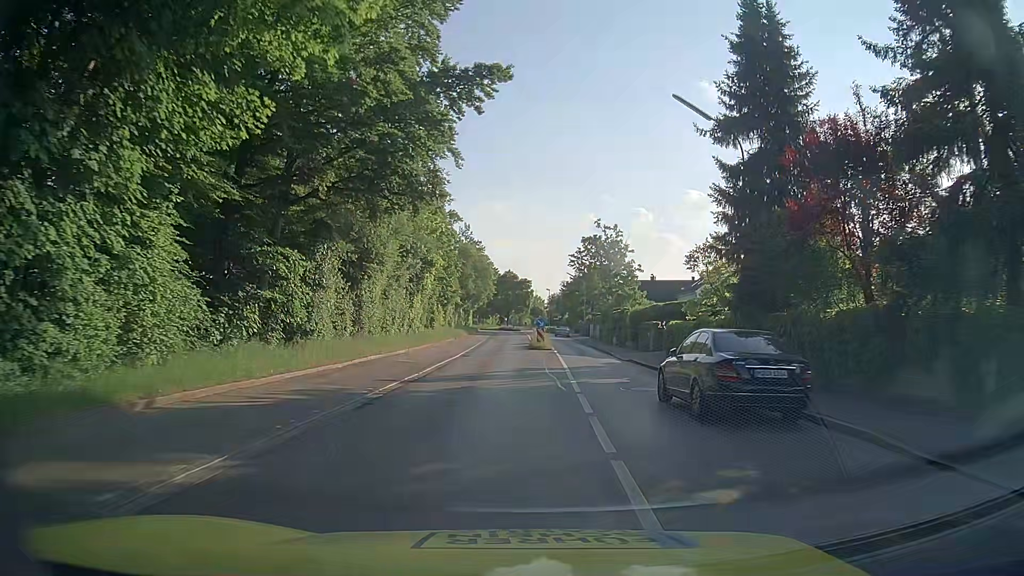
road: tertiary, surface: asphalt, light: Day
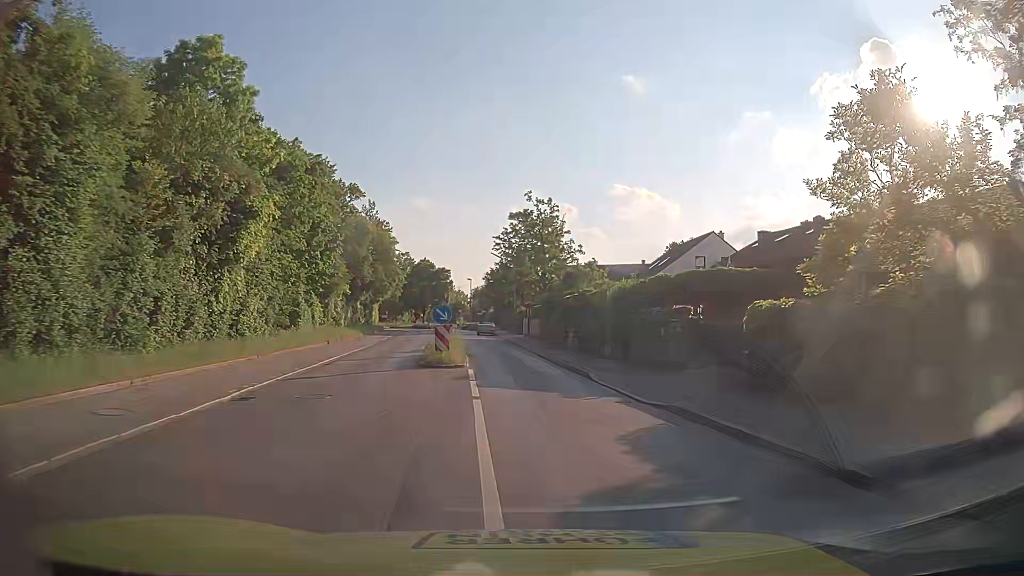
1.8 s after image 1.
(+0.7, +19.6) m; +6°
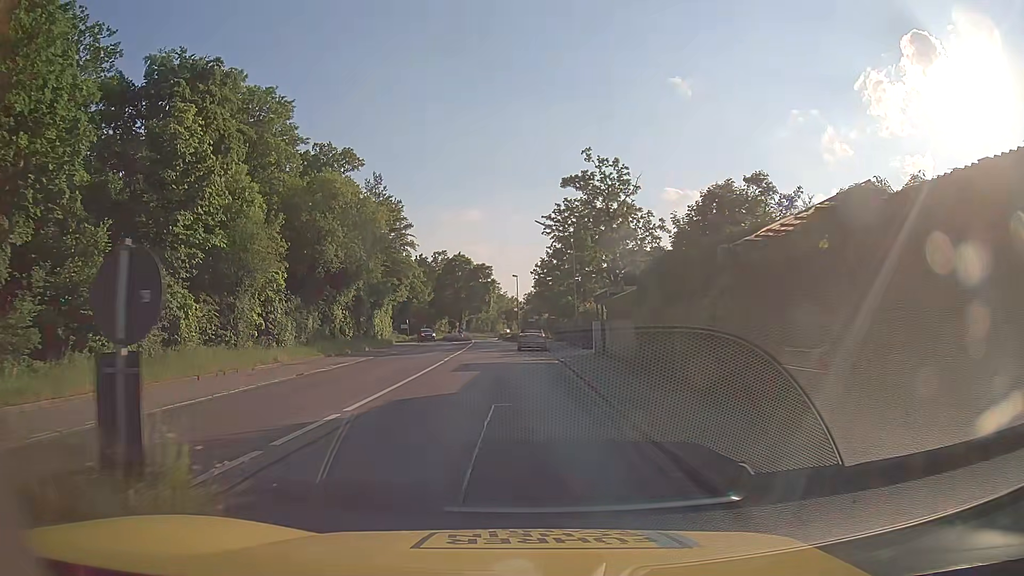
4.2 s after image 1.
(-0.5, +24.9) m; -5°
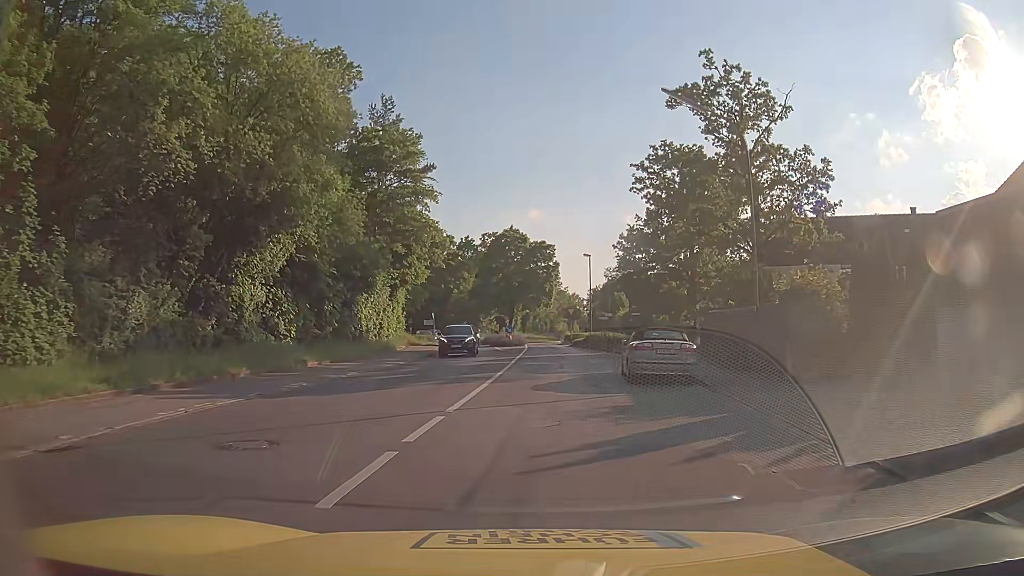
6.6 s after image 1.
(-1.4, +24.8) m; -5°
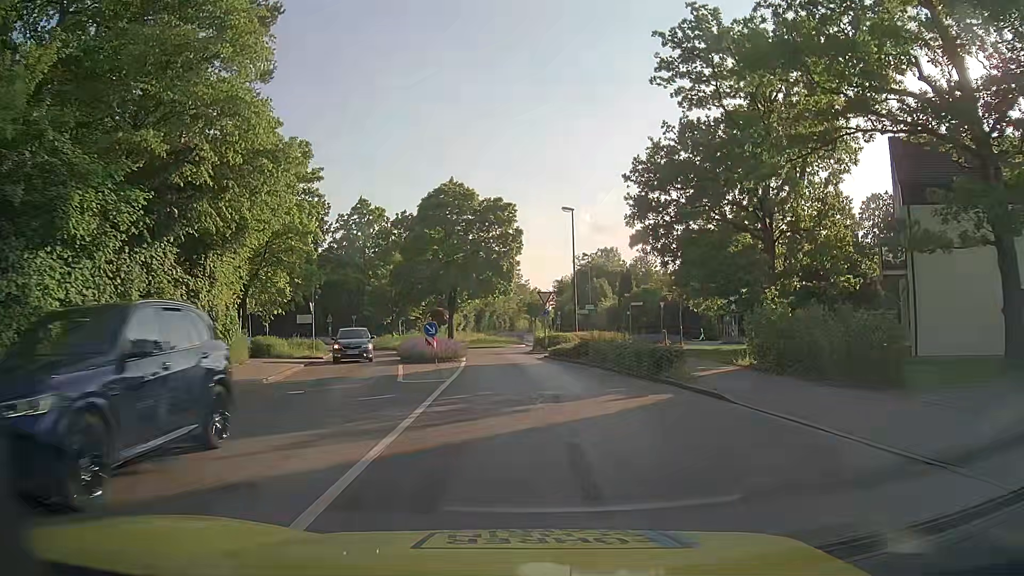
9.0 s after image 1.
(+0.7, +23.7) m; +4°
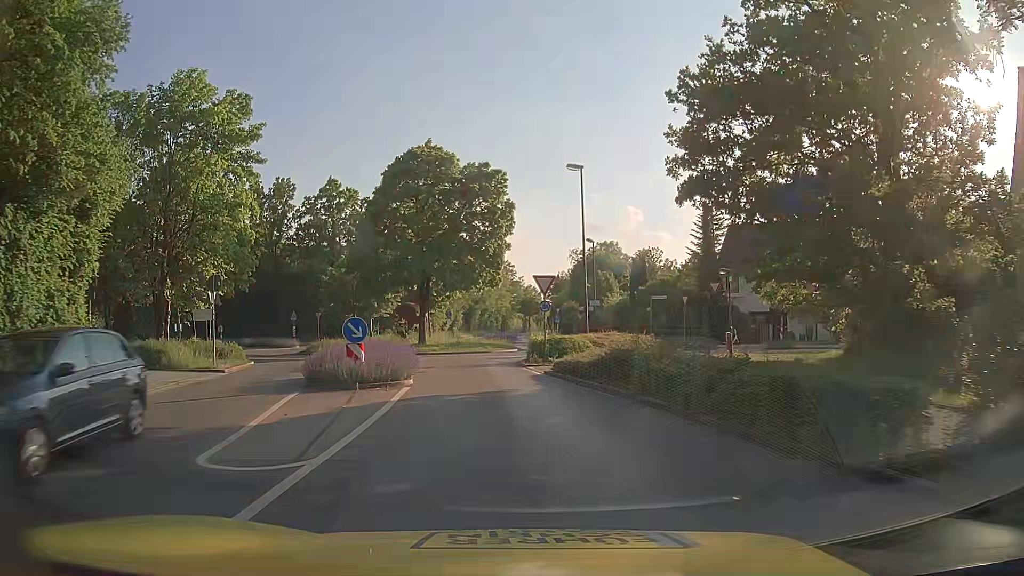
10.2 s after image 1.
(+0.1, +10.6) m; +1°
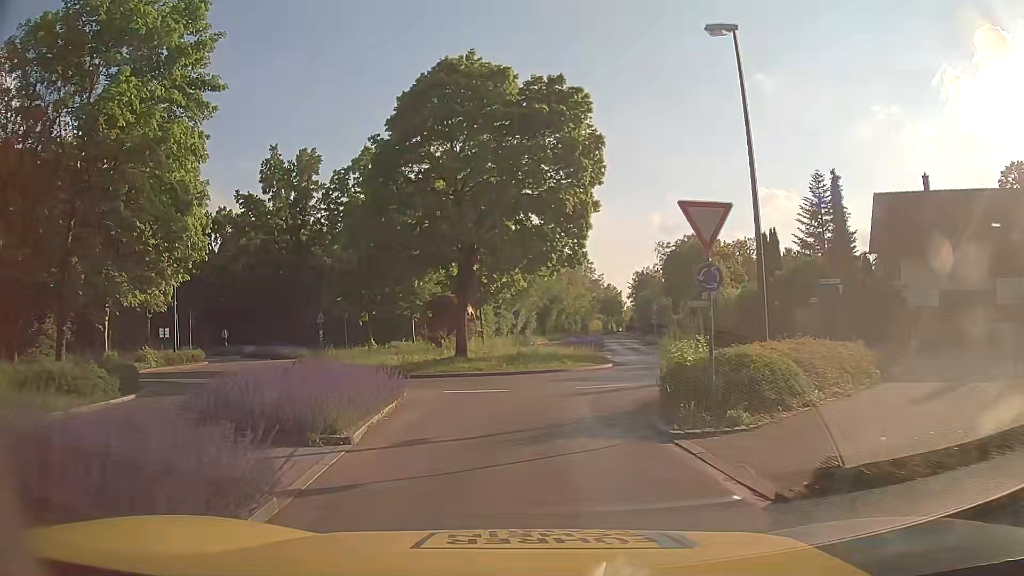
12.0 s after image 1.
(-0.8, +14.3) m; -6°
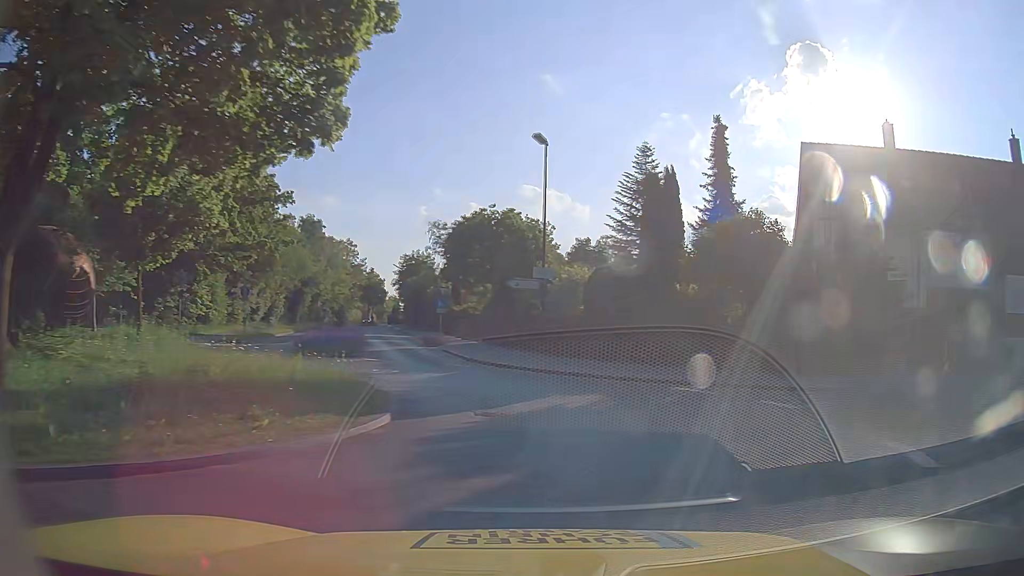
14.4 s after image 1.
(+0.9, +16.5) m; +19°
(+1, +10) (-2, +20) (-4, +29) (-7, +39) (-9, +49) (-12, +58) (-14, +68) (-16, +78) (-18, +88) (-20, +97) m
